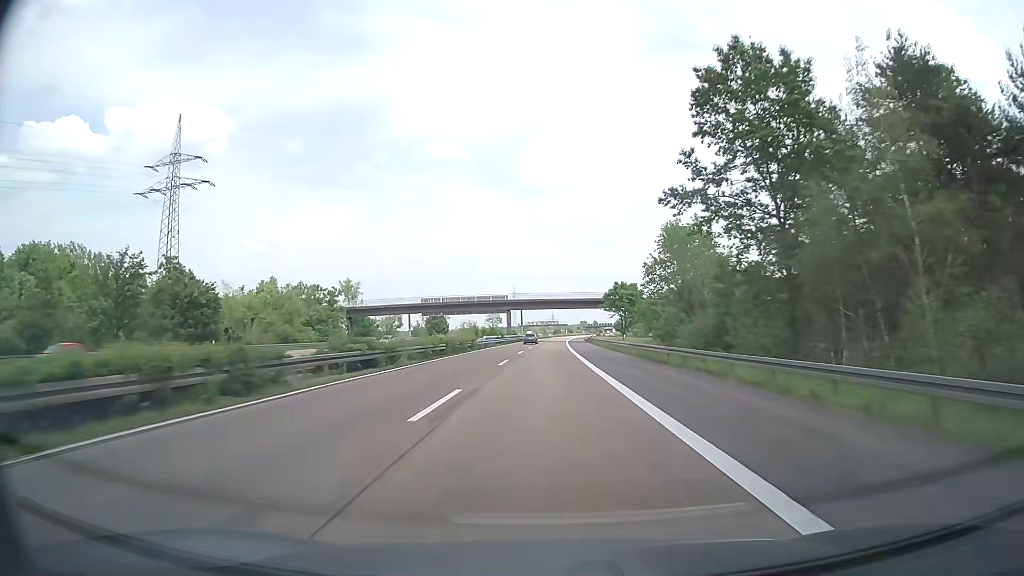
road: motorway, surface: asphalt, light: Day
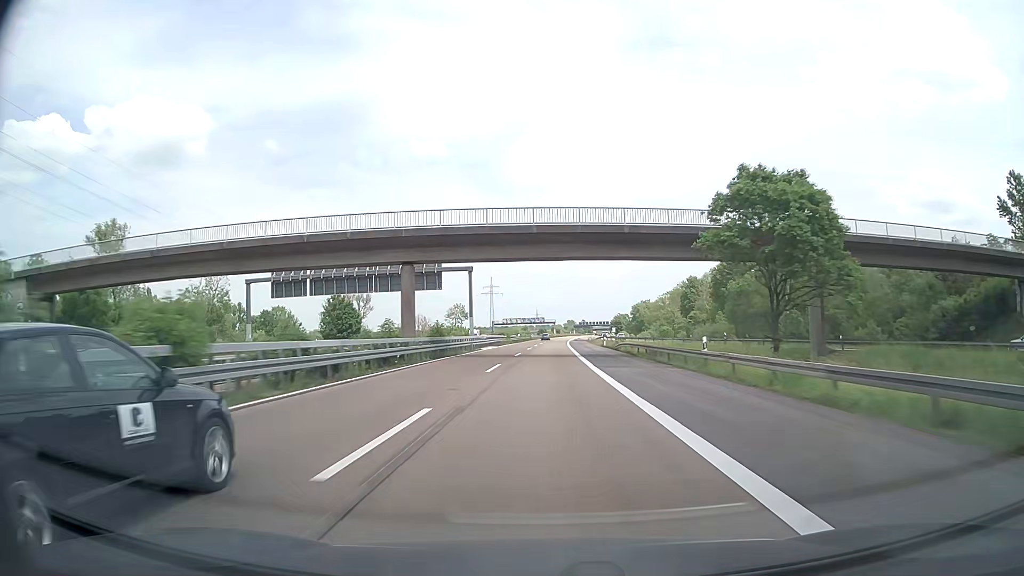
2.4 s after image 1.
(+0.9, +76.0) m; +1°
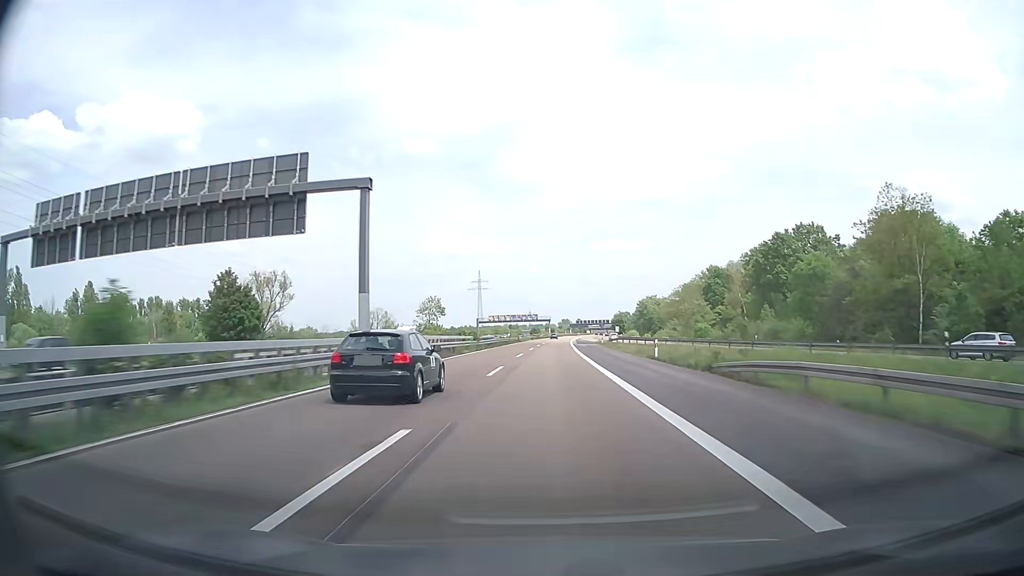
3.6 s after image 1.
(+0.1, +38.0) m; 0°
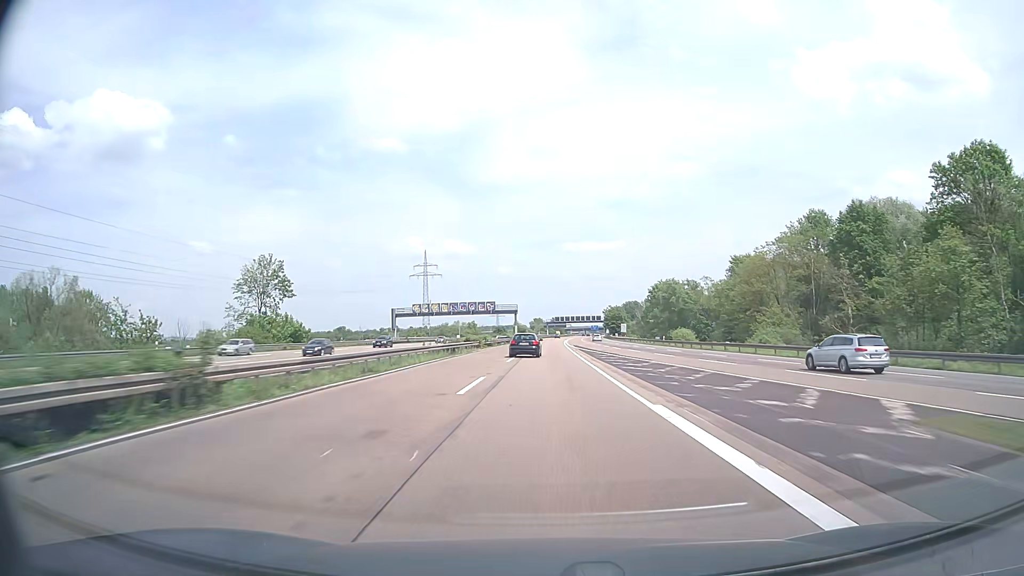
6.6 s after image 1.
(+1.9, +95.0) m; +2°
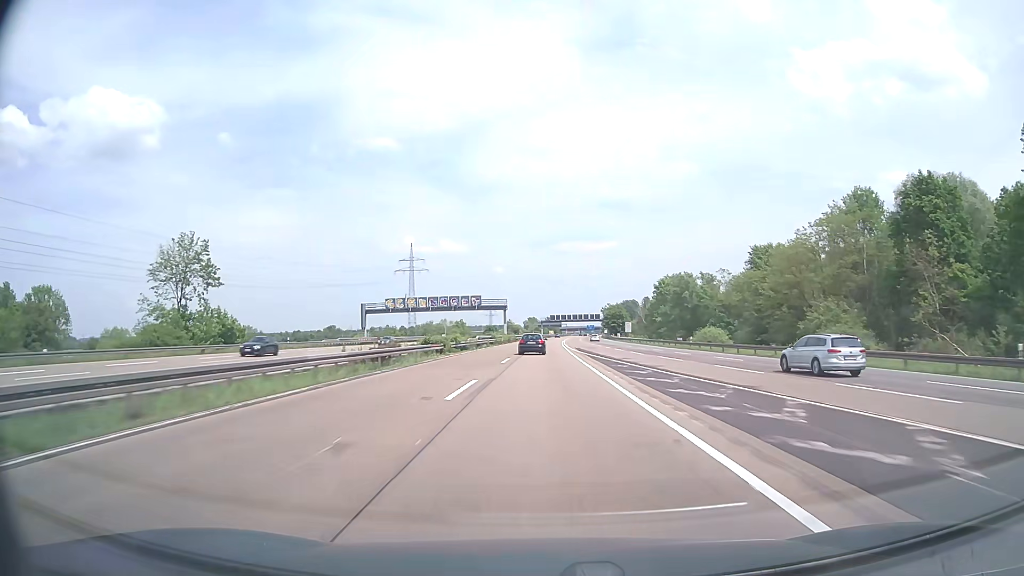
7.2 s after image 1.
(+0.1, +19.0) m; 0°
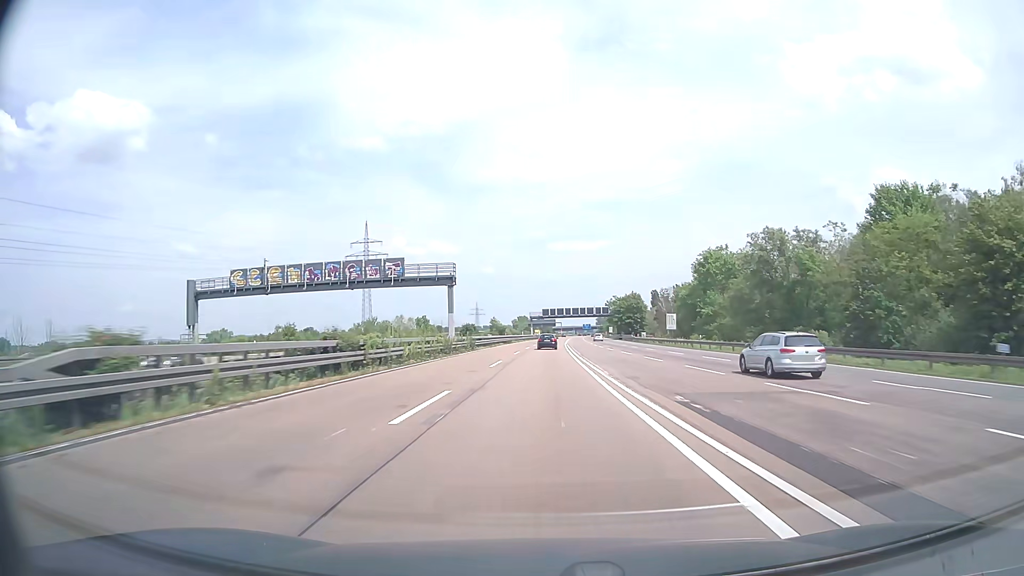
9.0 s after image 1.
(+0.4, +57.1) m; +1°
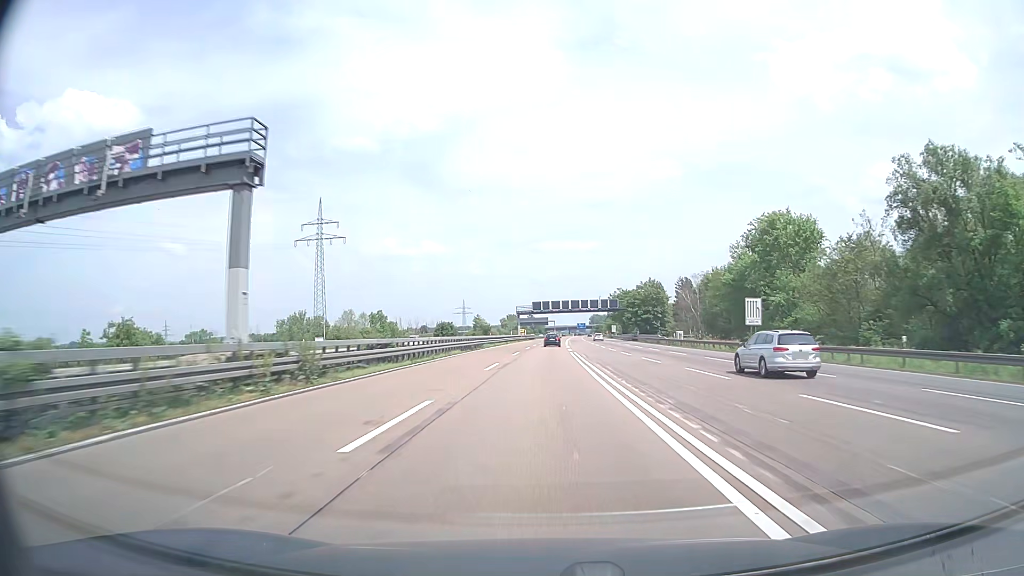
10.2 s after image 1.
(+0.2, +38.1) m; +1°
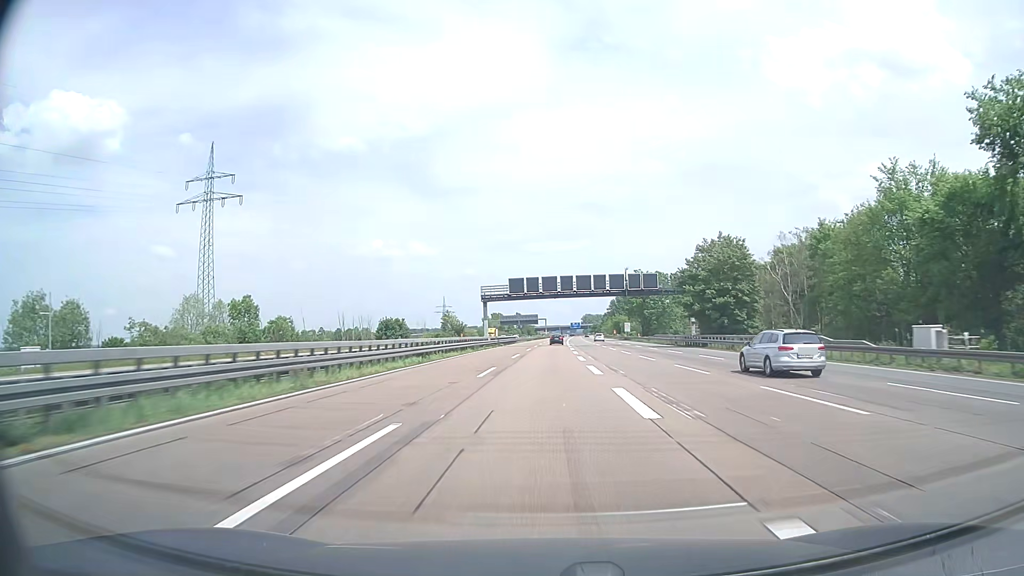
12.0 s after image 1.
(+0.5, +57.1) m; +1°
(0, +10) (0, +20) (0, +30) (0, +40) (0, +50) (0, +60) (+1, +70) (+1, +80) (+1, +90) (+1, +100) m
